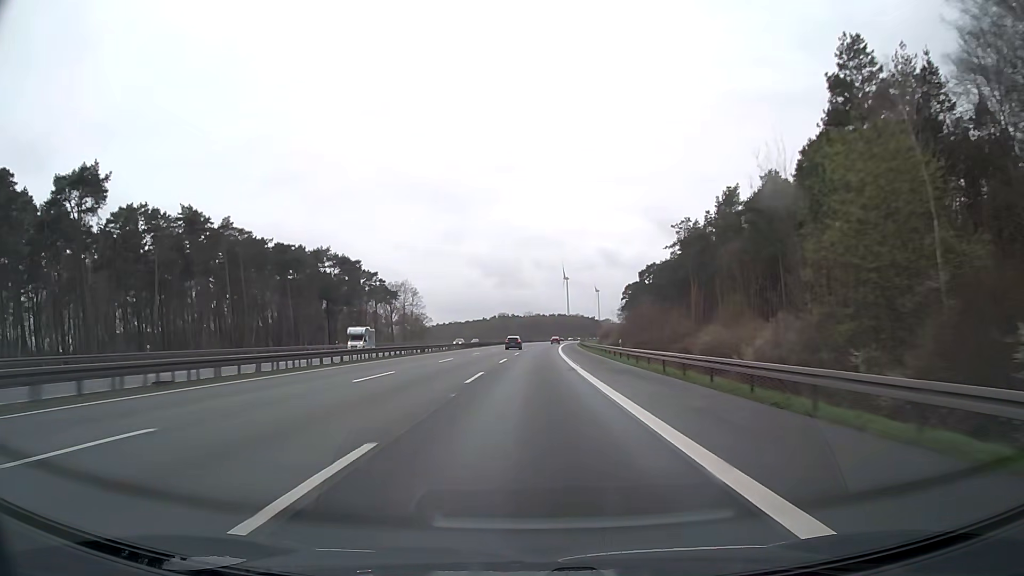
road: motorway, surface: asphalt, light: Day
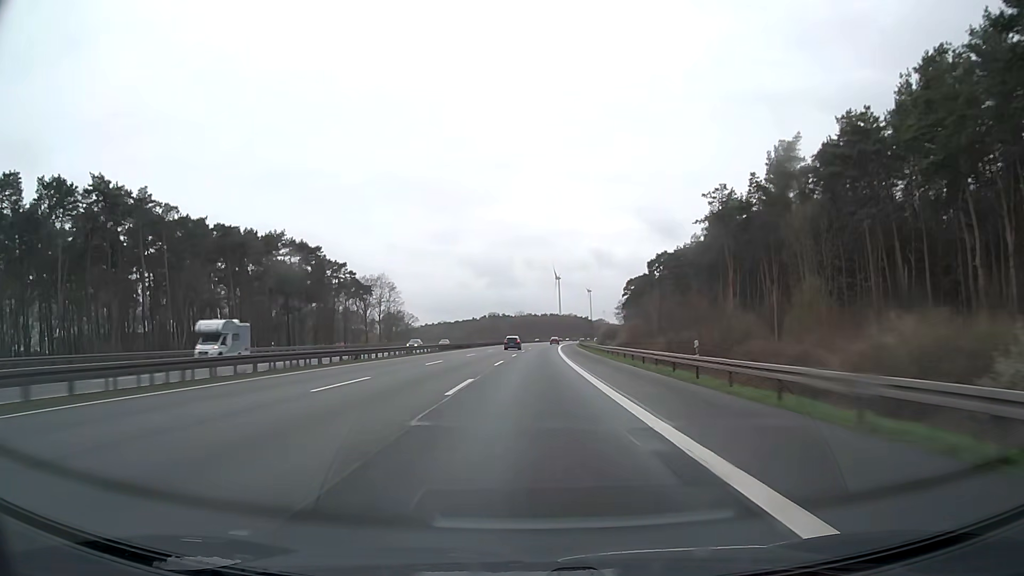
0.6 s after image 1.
(+0.2, +22.2) m; +1°
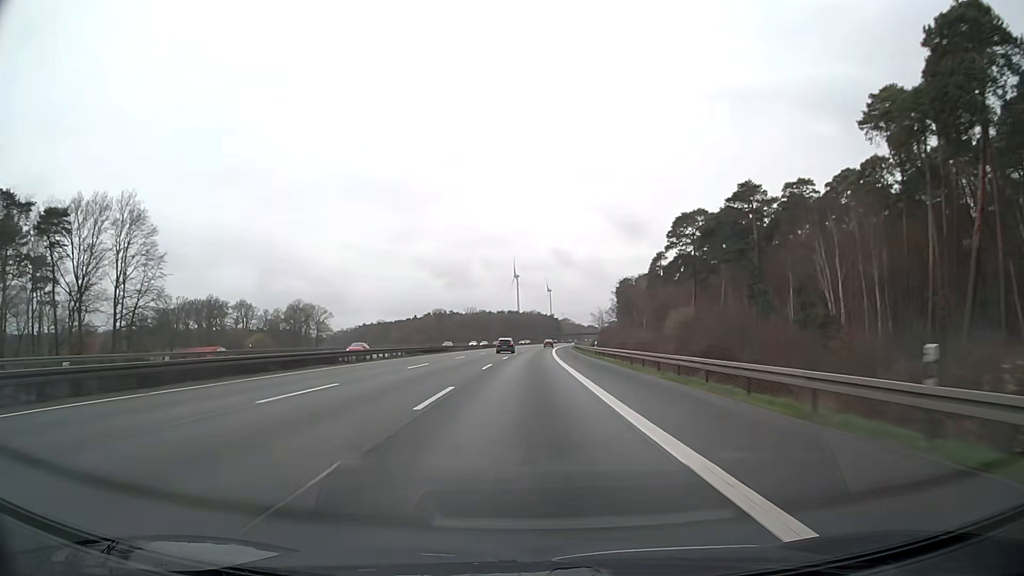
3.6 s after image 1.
(+3.5, +111.1) m; +4°
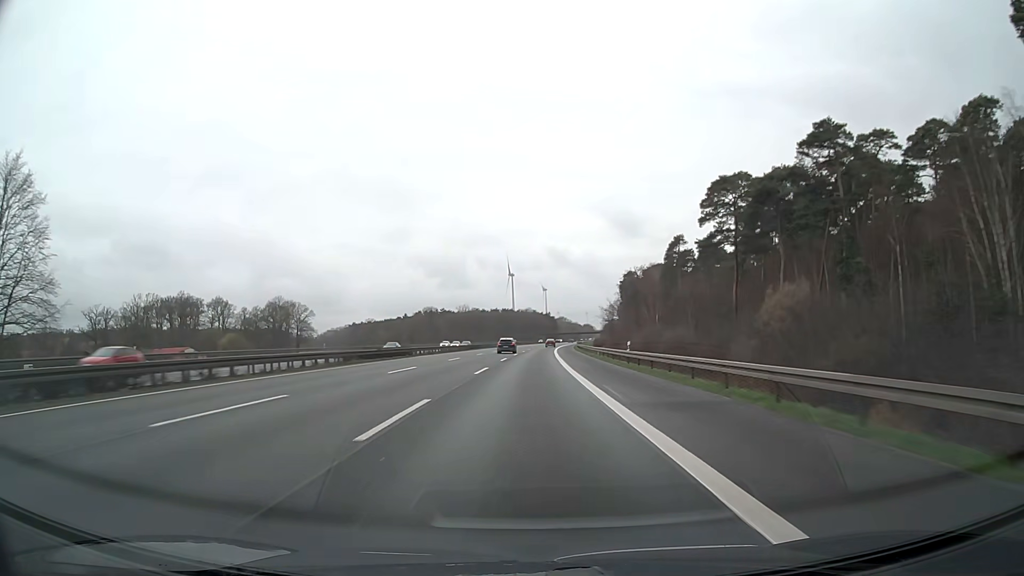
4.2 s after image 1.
(+0.1, +22.2) m; +1°
(0, +10) (0, +20) (0, +30) (0, +40) (0, +50) (0, +60) (0, +70) (+1, +80) (+1, +90) (+1, +100) m
